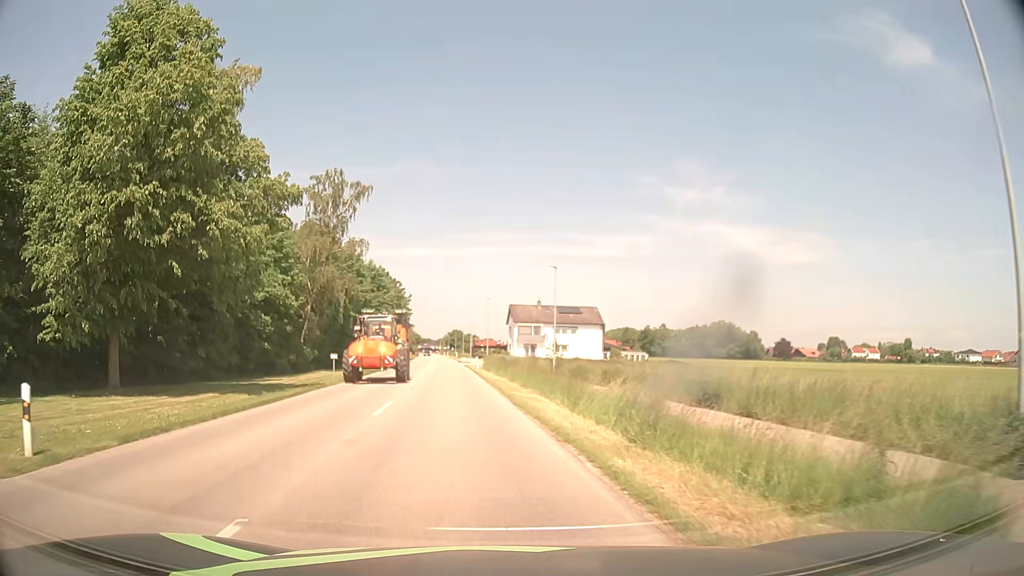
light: Day
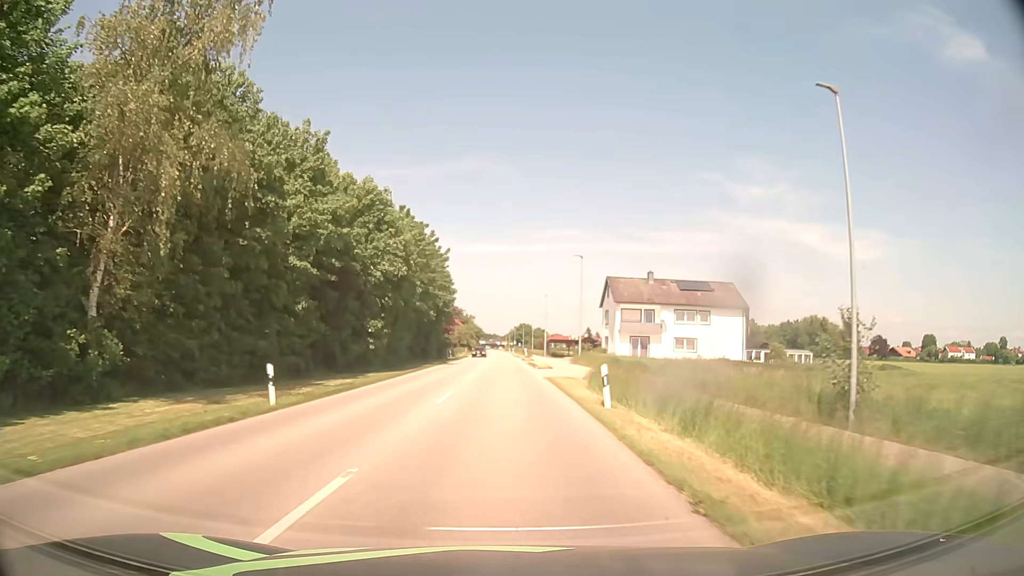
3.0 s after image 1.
(-2.7, +36.6) m; -6°
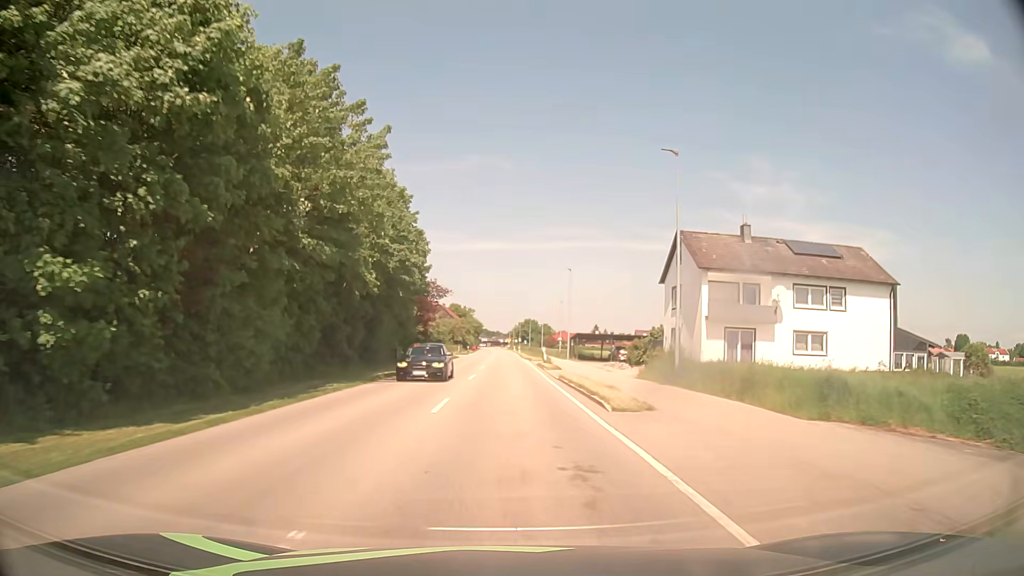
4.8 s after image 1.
(-0.1, +28.0) m; 0°
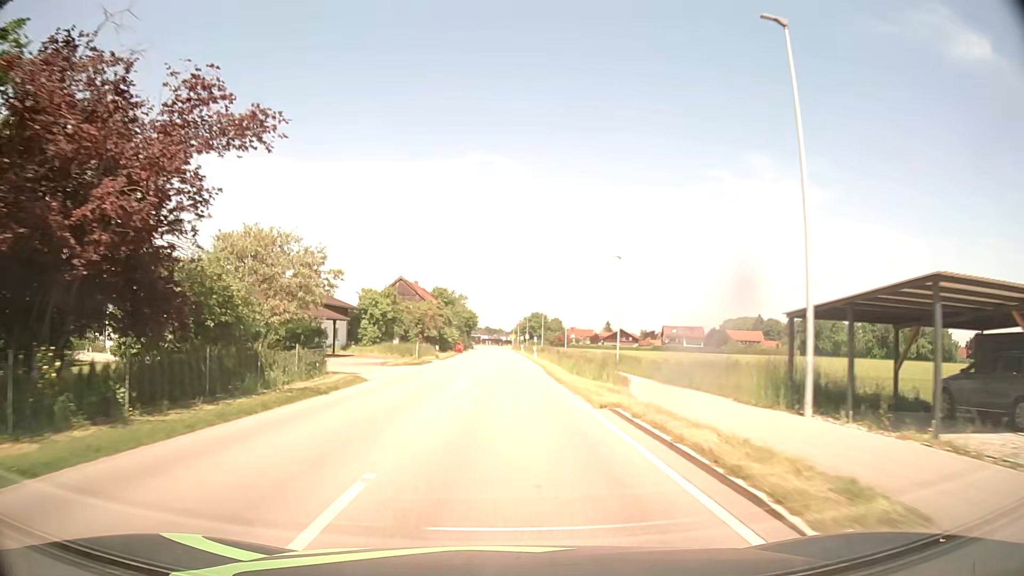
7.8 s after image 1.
(-0.2, +48.3) m; 0°
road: secondary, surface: asphalt
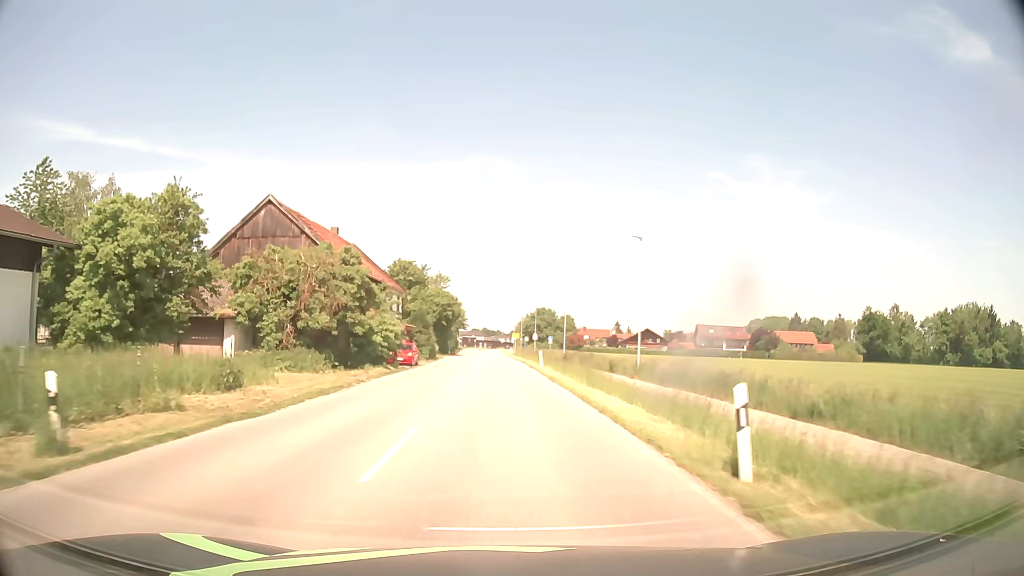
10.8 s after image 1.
(-0.1, +46.7) m; 0°
